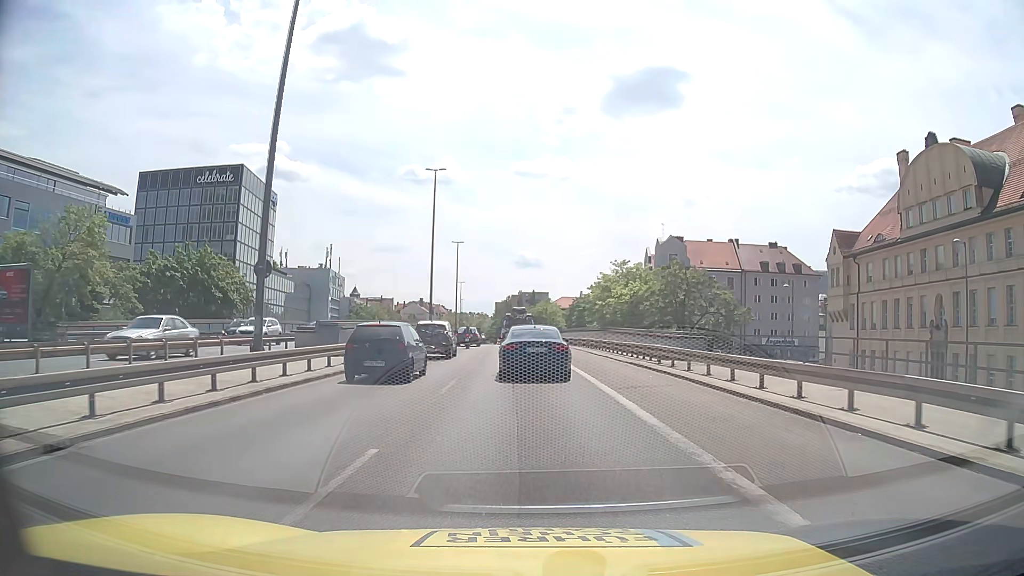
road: trunk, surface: asphalt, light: Day
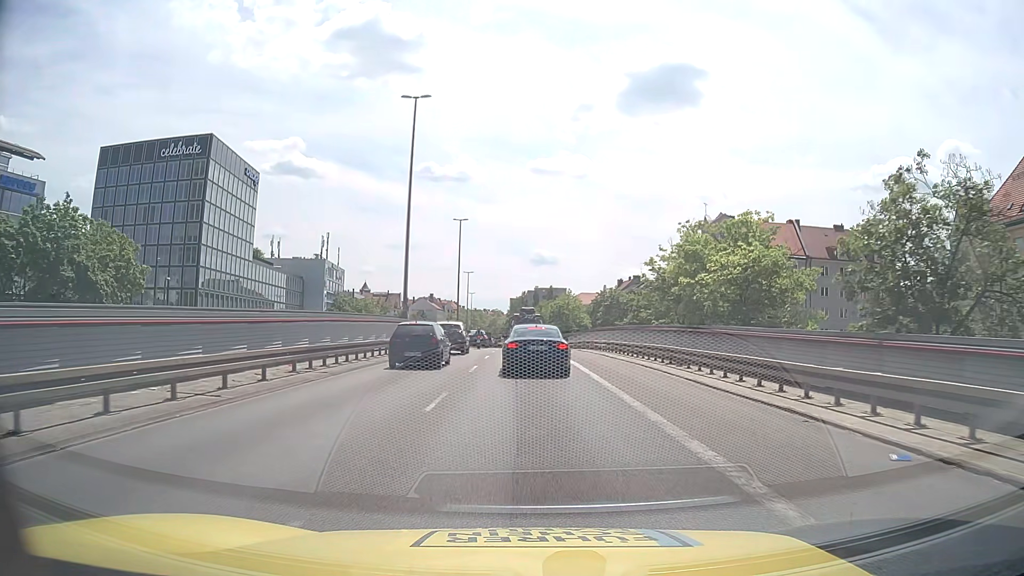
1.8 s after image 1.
(-0.3, +21.0) m; -1°
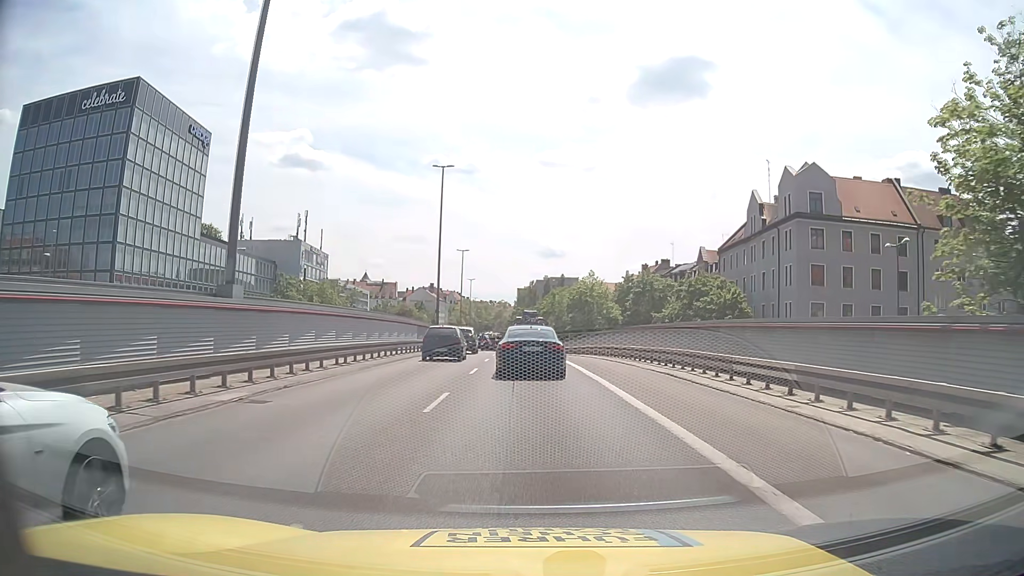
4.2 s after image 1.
(-0.3, +27.0) m; -1°
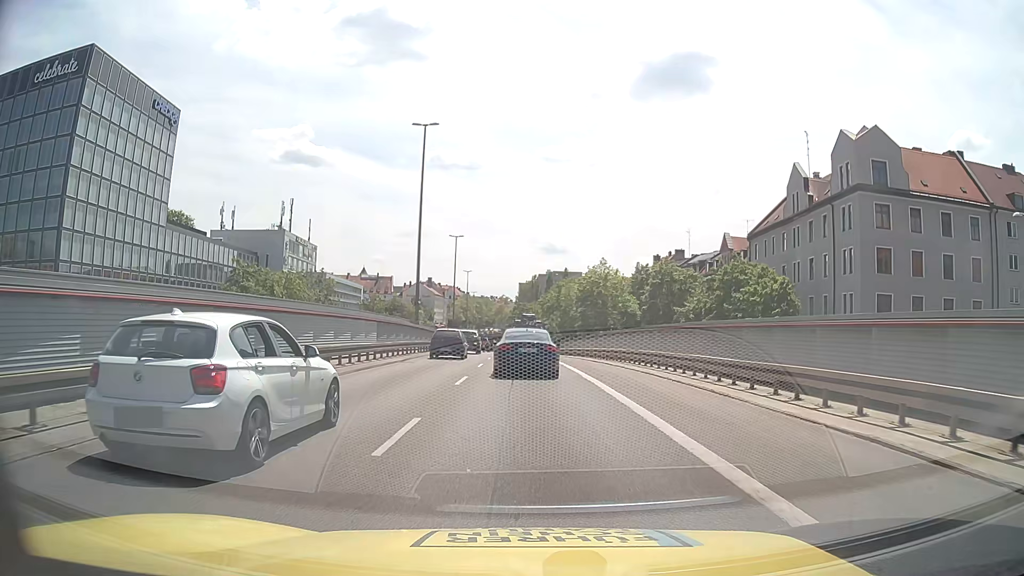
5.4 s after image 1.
(-0.1, +12.4) m; 0°
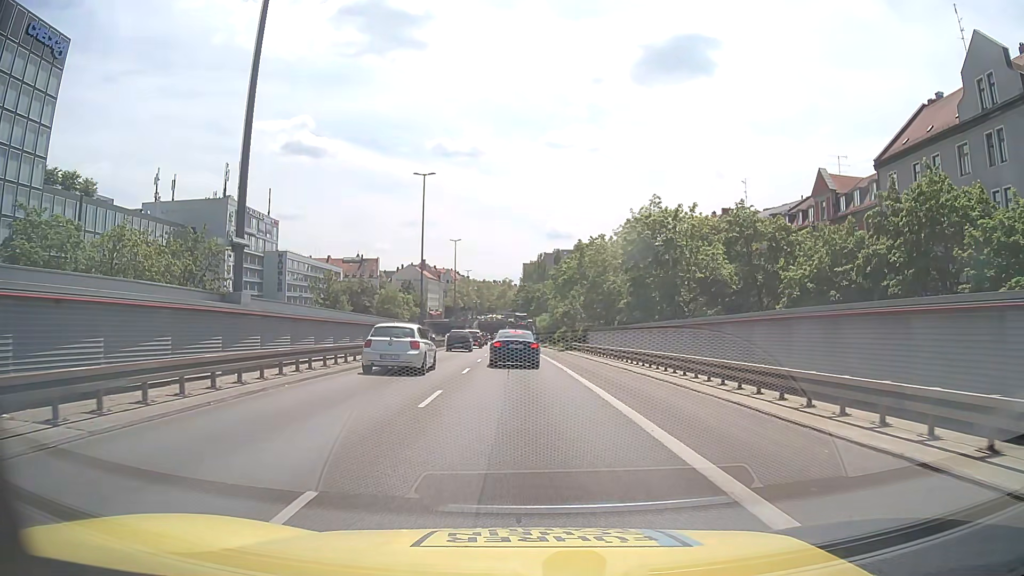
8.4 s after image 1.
(-0.2, +32.0) m; 0°
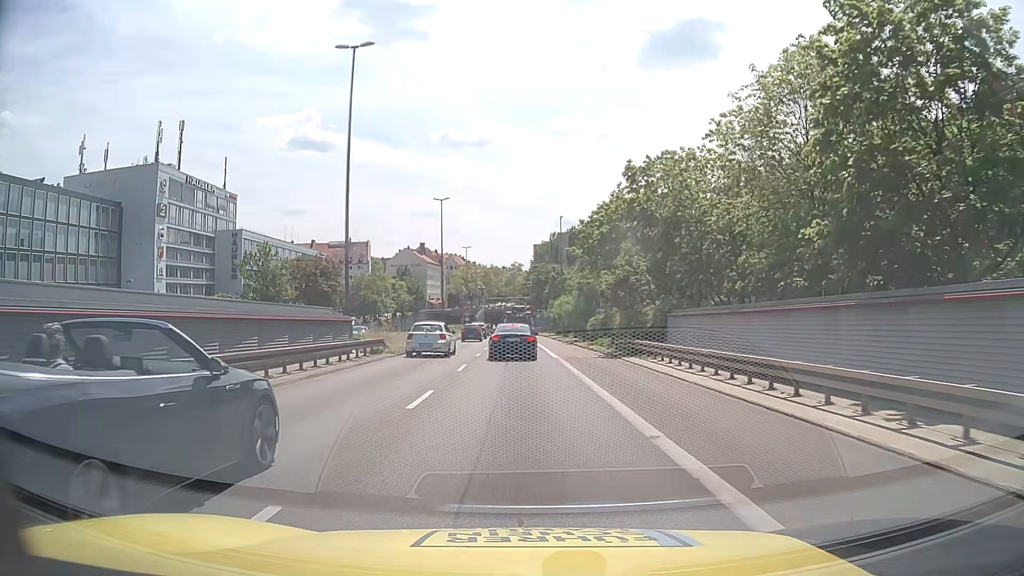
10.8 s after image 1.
(-0.2, +27.7) m; -1°
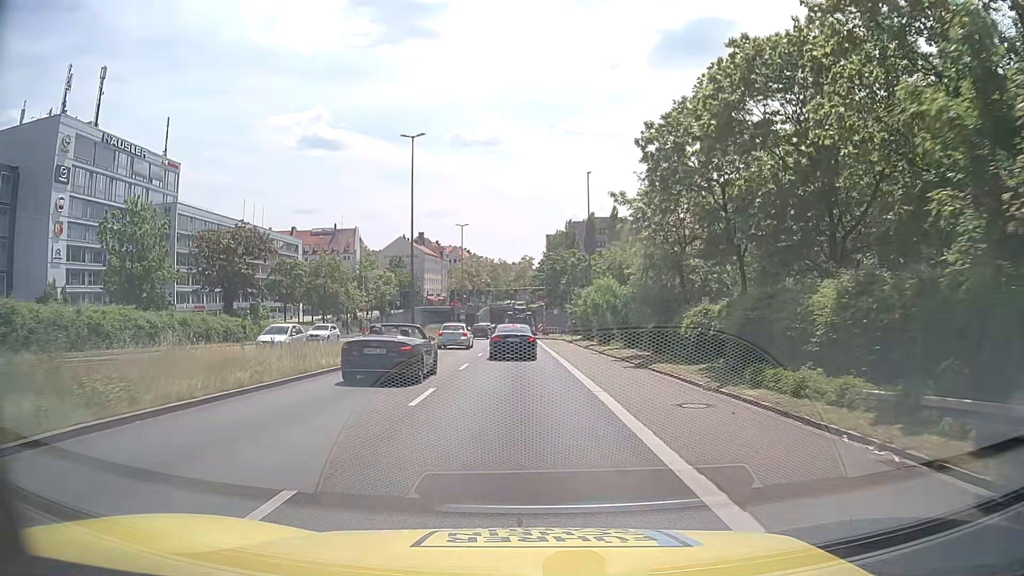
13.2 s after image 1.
(-0.3, +26.5) m; -1°
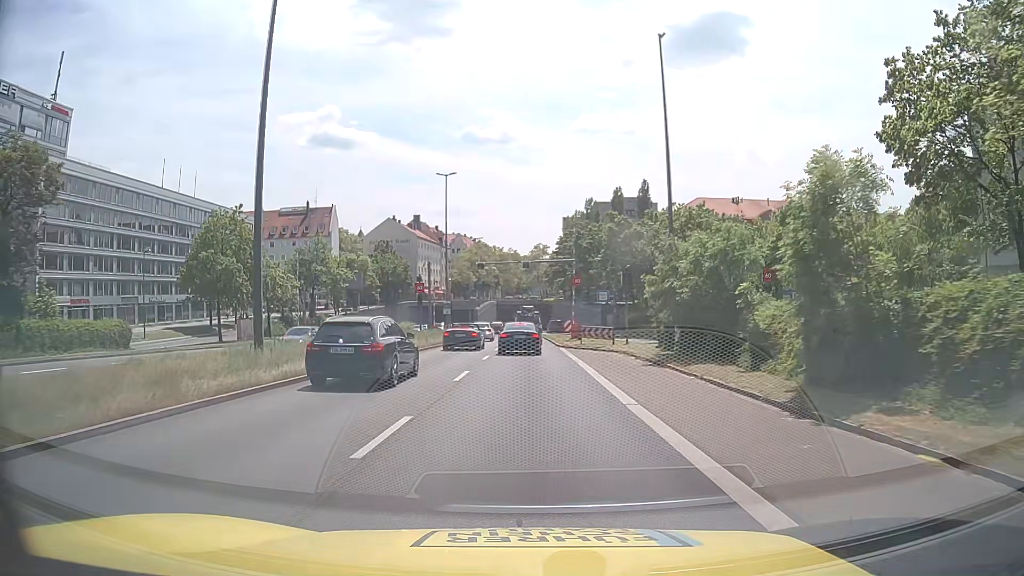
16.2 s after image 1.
(-0.6, +31.8) m; -2°
(0, +10) (0, +20) (0, +30) (0, +40) (0, +50) (0, +60) (0, +70) (0, +80) (0, +90) (0, +100) m
